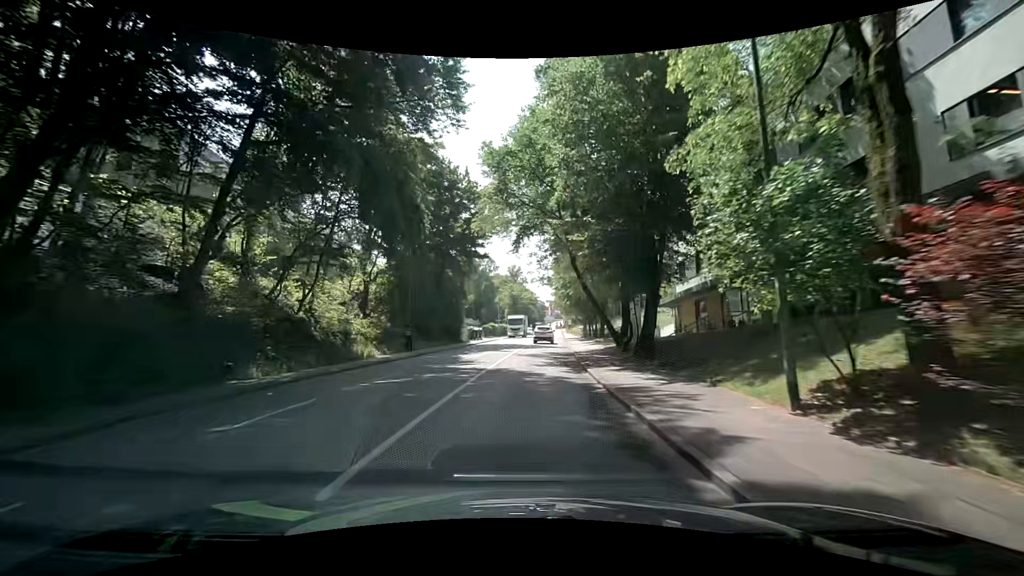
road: tertiary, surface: asphalt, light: Day
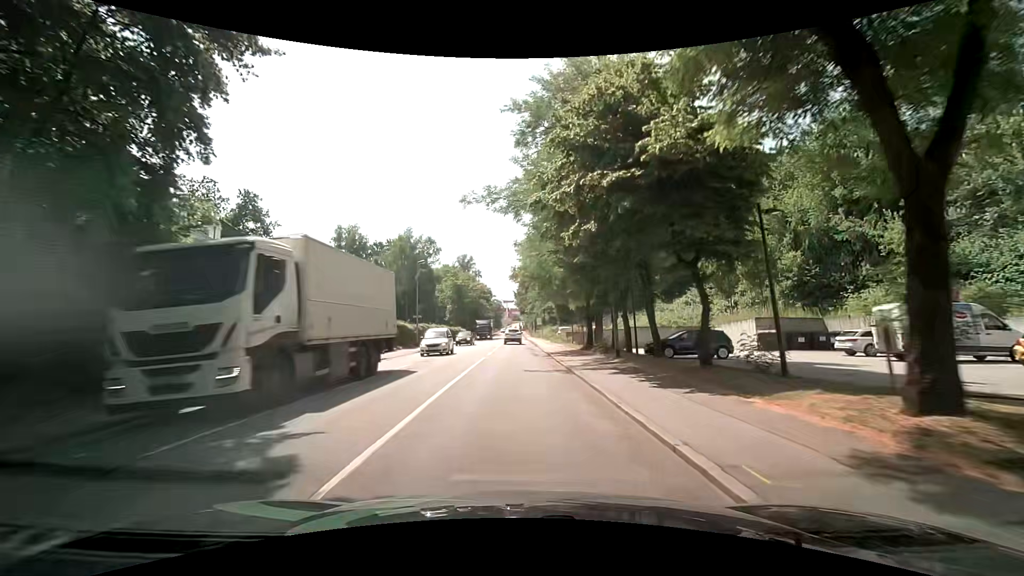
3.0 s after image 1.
(+2.3, +37.9) m; +5°
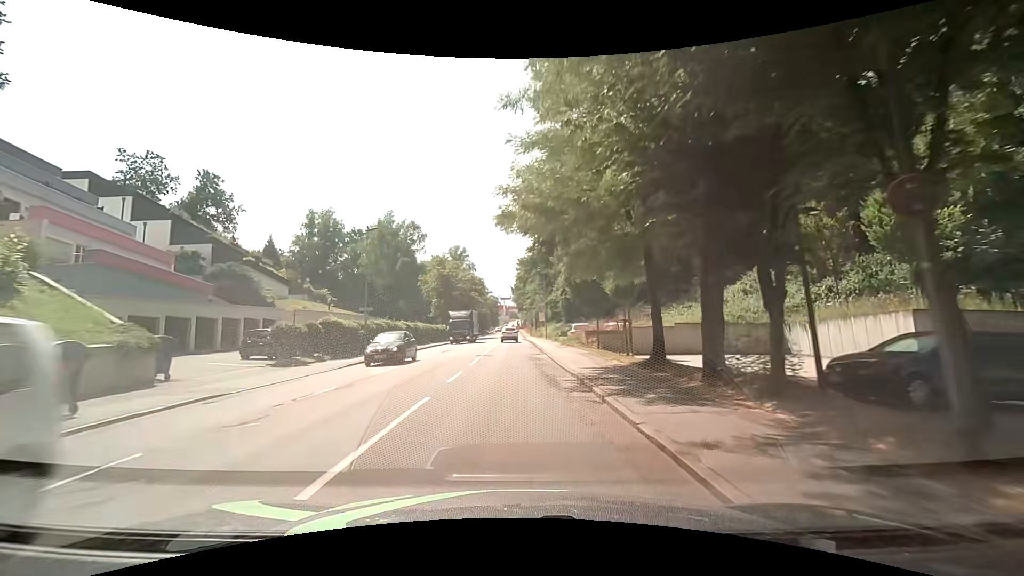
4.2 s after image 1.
(+0.3, +15.2) m; +1°
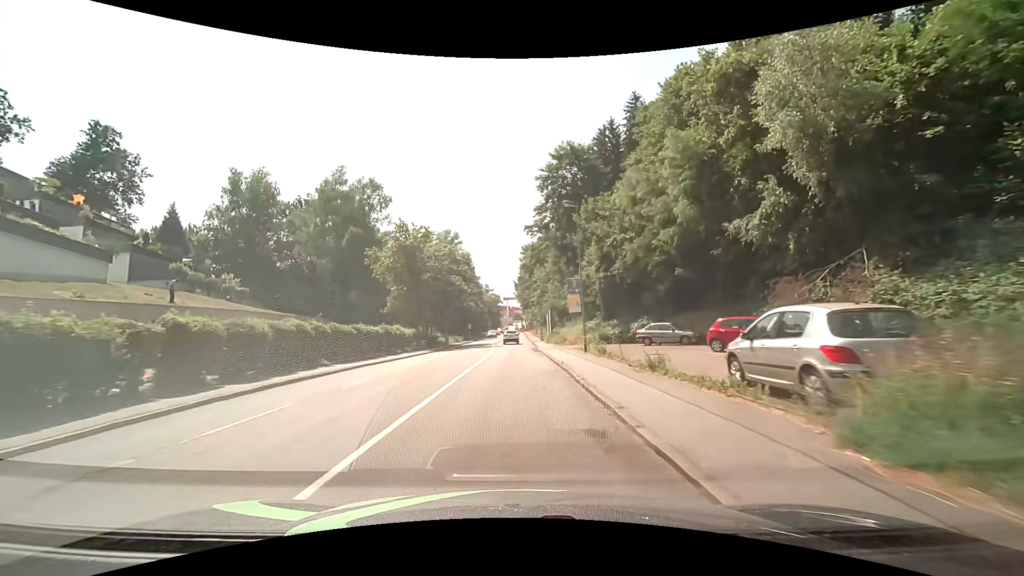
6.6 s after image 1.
(+0.2, +30.4) m; 0°
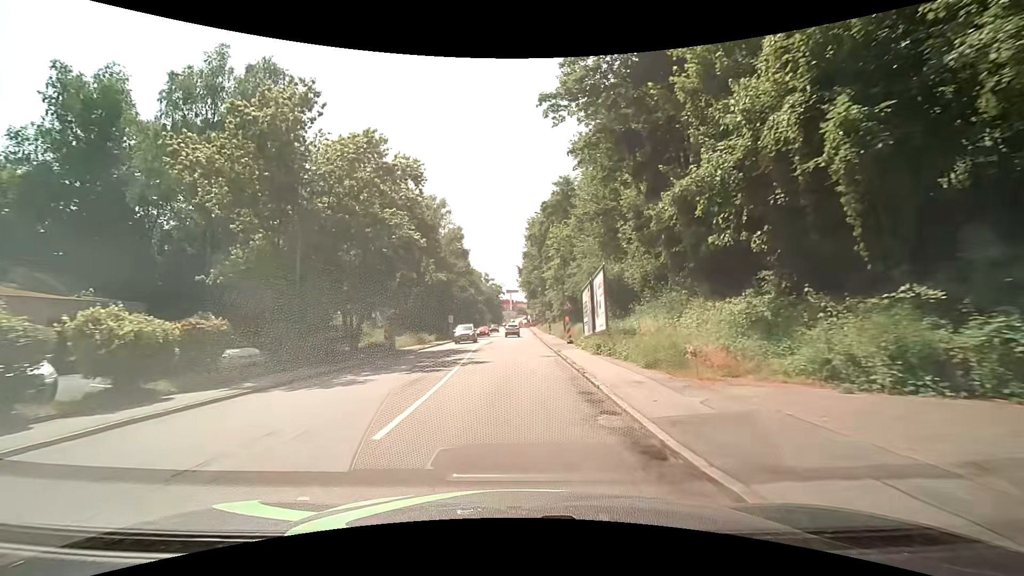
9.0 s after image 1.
(-0.1, +30.5) m; 0°
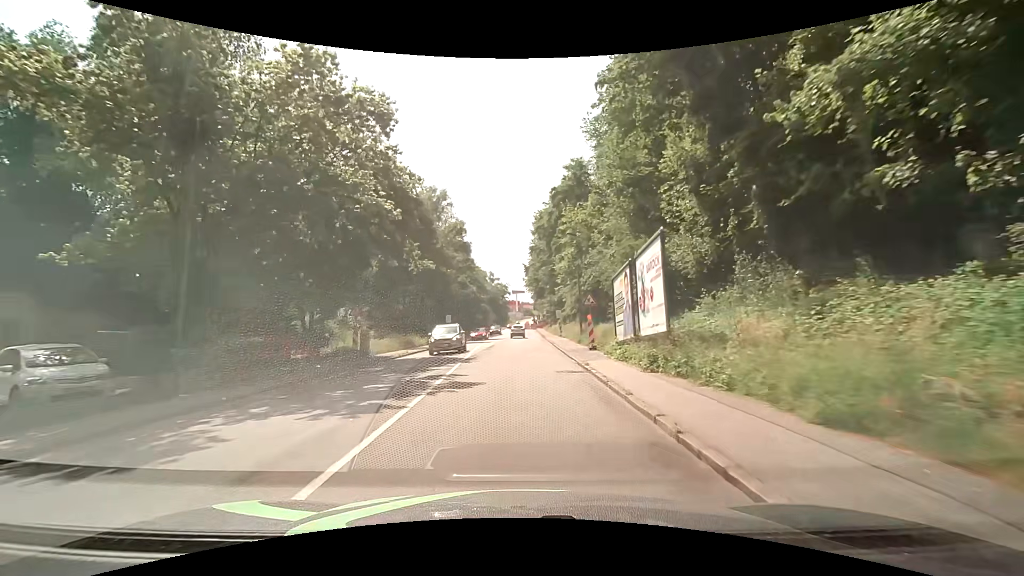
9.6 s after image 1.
(0.0, +7.6) m; -1°
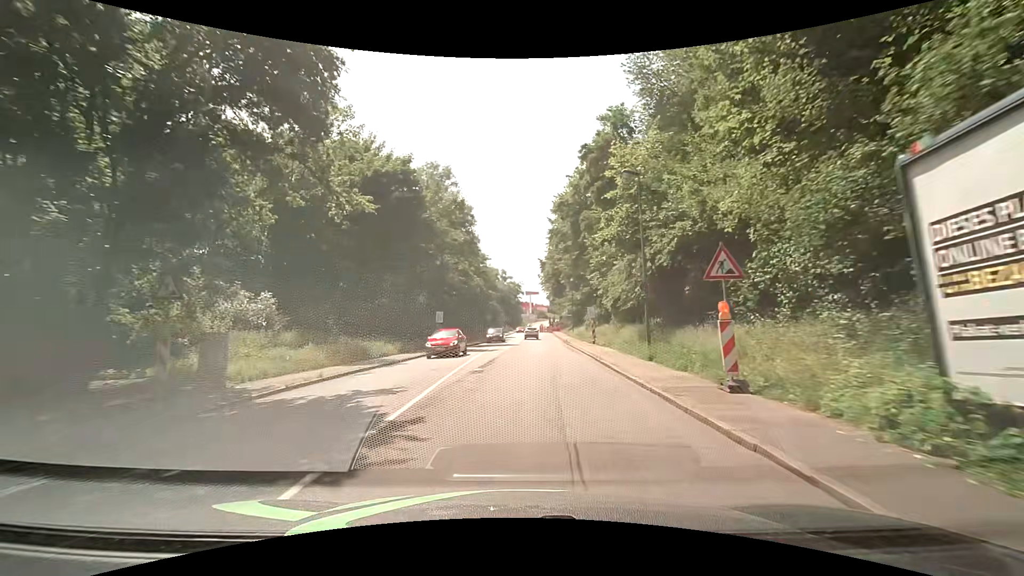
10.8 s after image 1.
(-0.3, +15.2) m; -2°
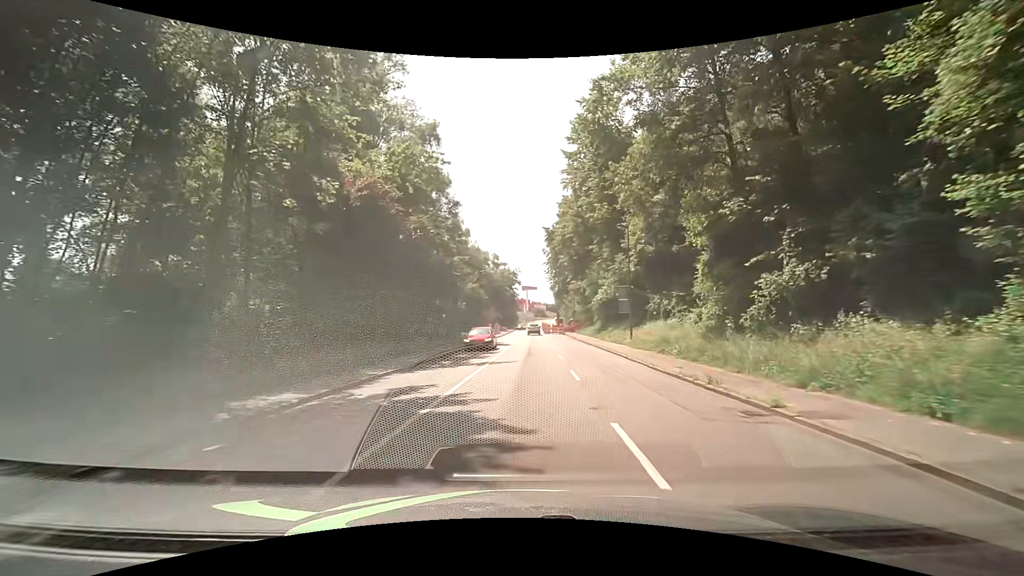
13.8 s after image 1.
(+0.1, +38.0) m; 0°
(0, +10) (0, +20) (+1, +30) (+1, +40) (+2, +50) (+2, +60) (+2, +70) (+3, +80) (+3, +90) (+4, +100) m
